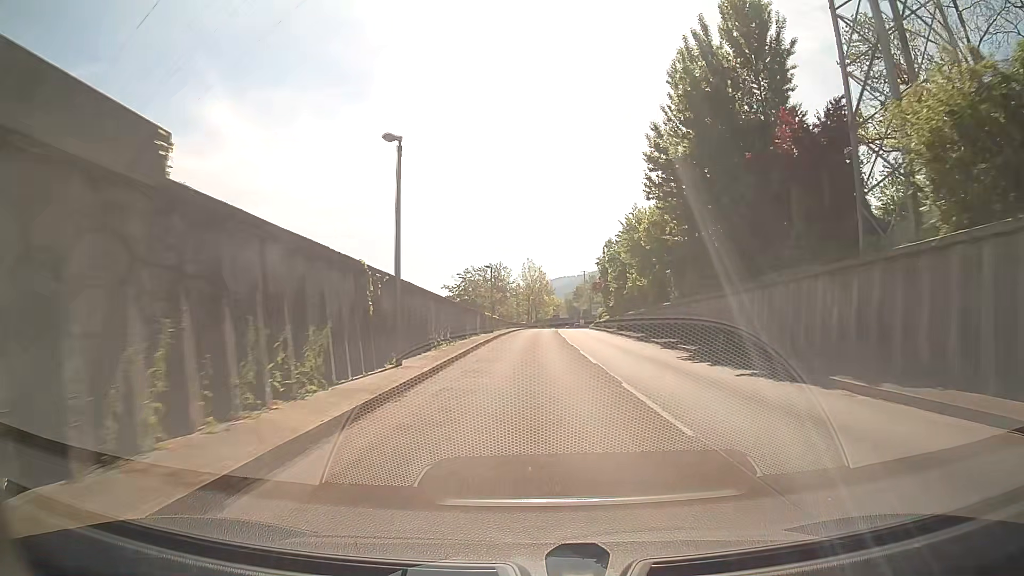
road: trunk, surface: asphalt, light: Day
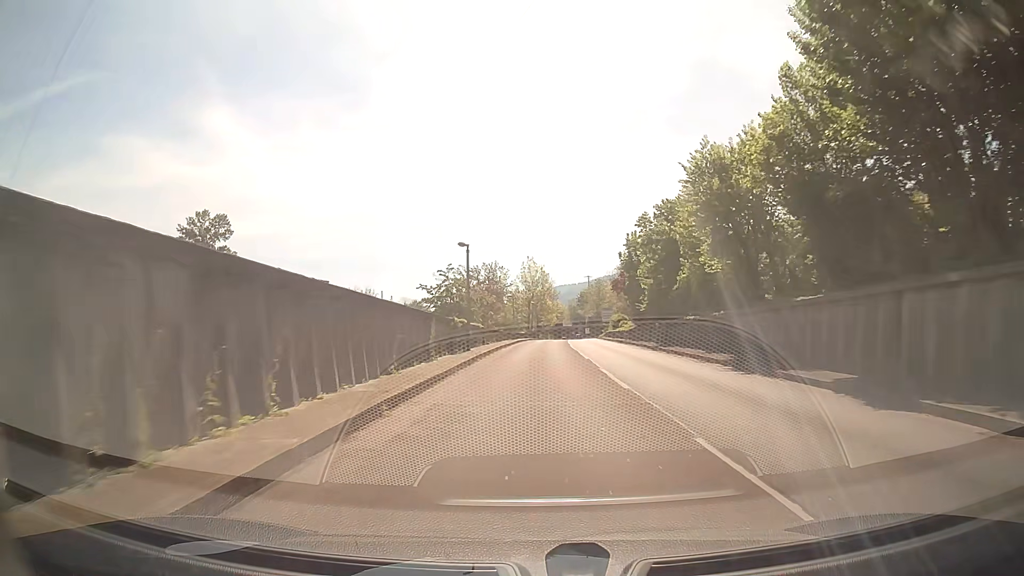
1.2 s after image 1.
(0.0, +18.2) m; 0°
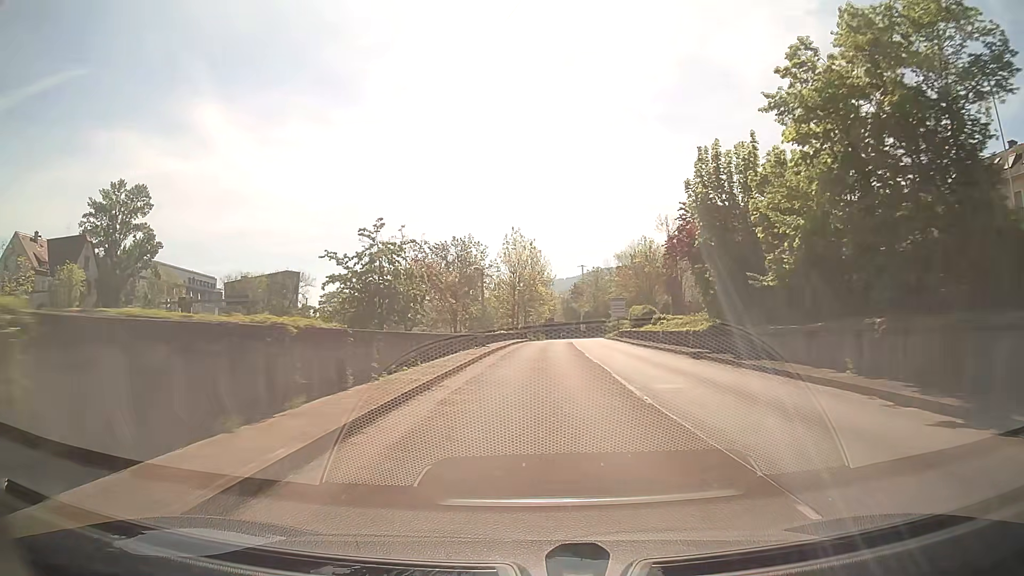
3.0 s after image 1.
(+0.2, +27.3) m; +1°
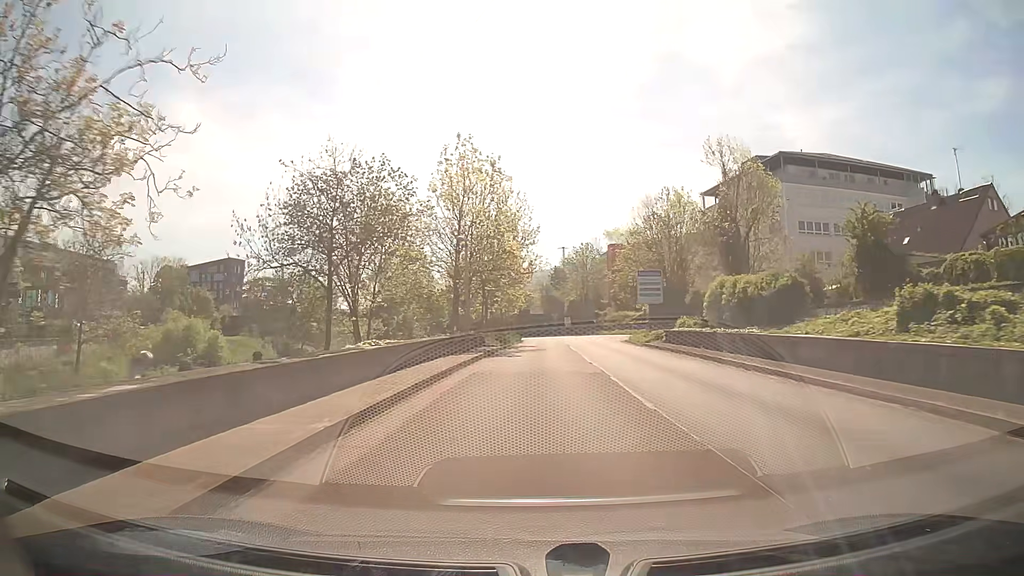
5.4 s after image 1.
(+0.7, +36.9) m; +2°
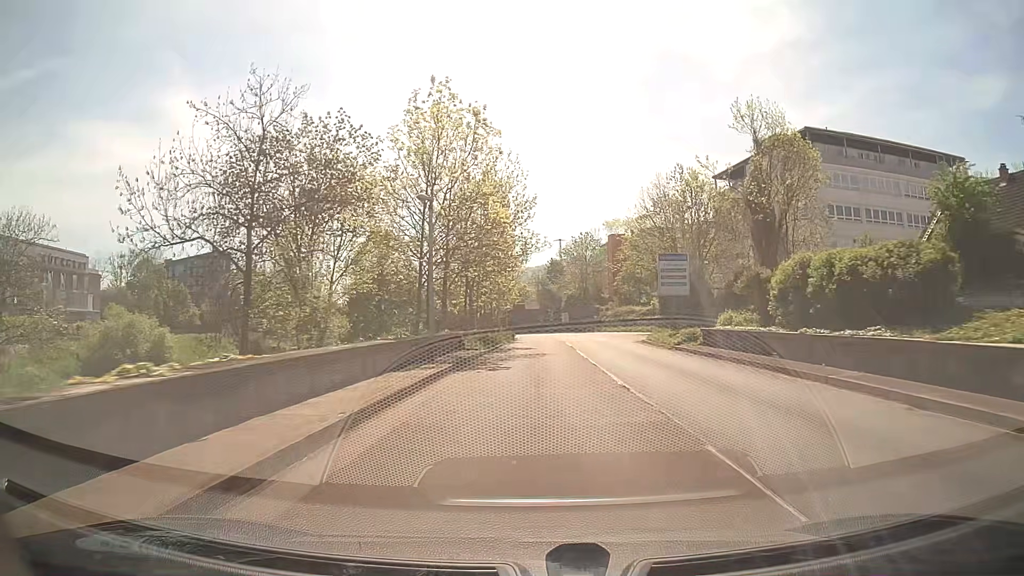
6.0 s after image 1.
(+0.1, +9.3) m; +1°
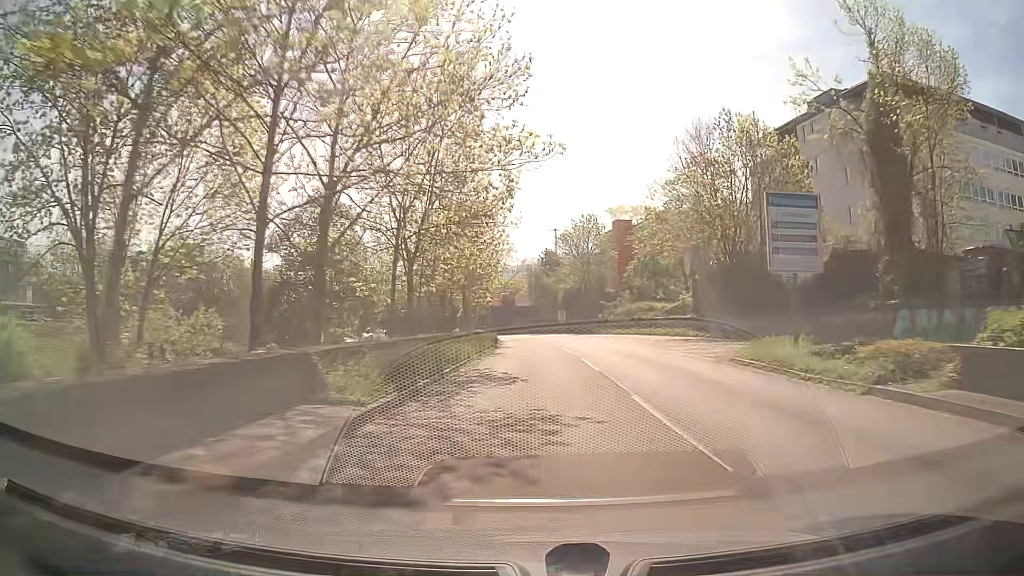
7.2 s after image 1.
(0.0, +18.7) m; 0°
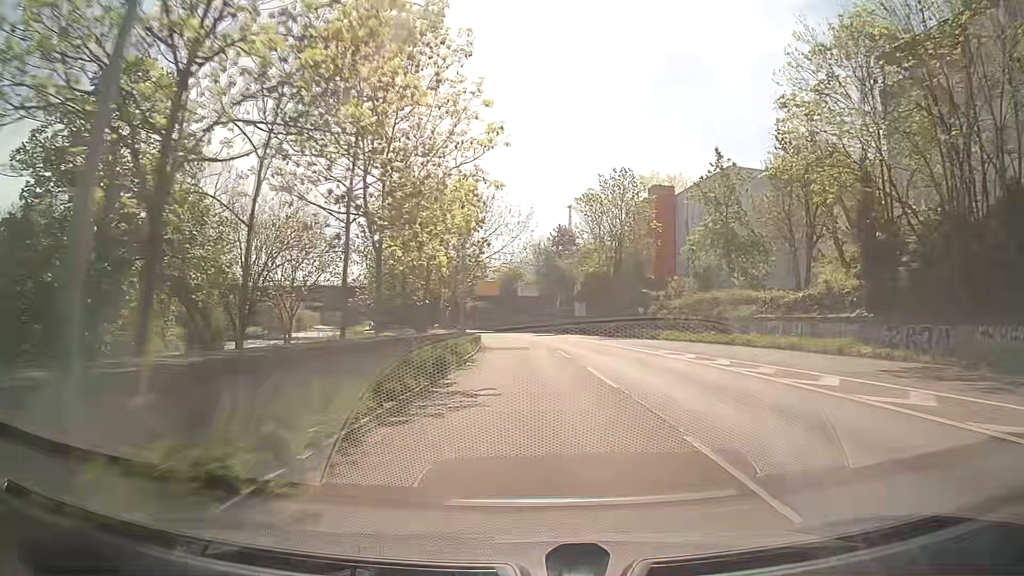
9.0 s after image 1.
(+0.1, +28.2) m; 0°
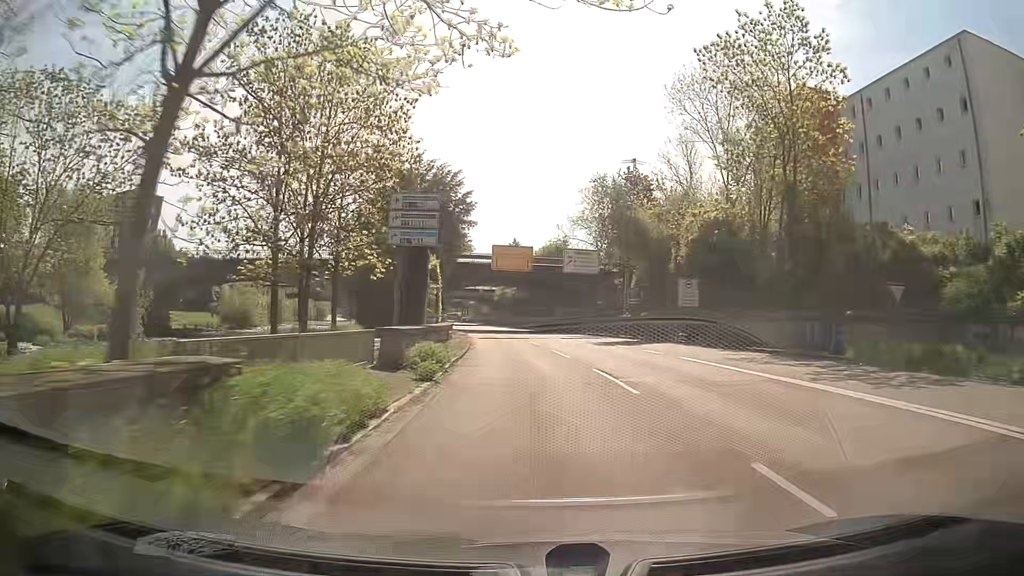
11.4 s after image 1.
(-0.9, +37.7) m; -3°
(0, +10) (0, +20) (-1, +30) (-2, +40) (-2, +50) (-4, +60) (-5, +70) (-6, +80) (-7, +90) (-9, +100) m
